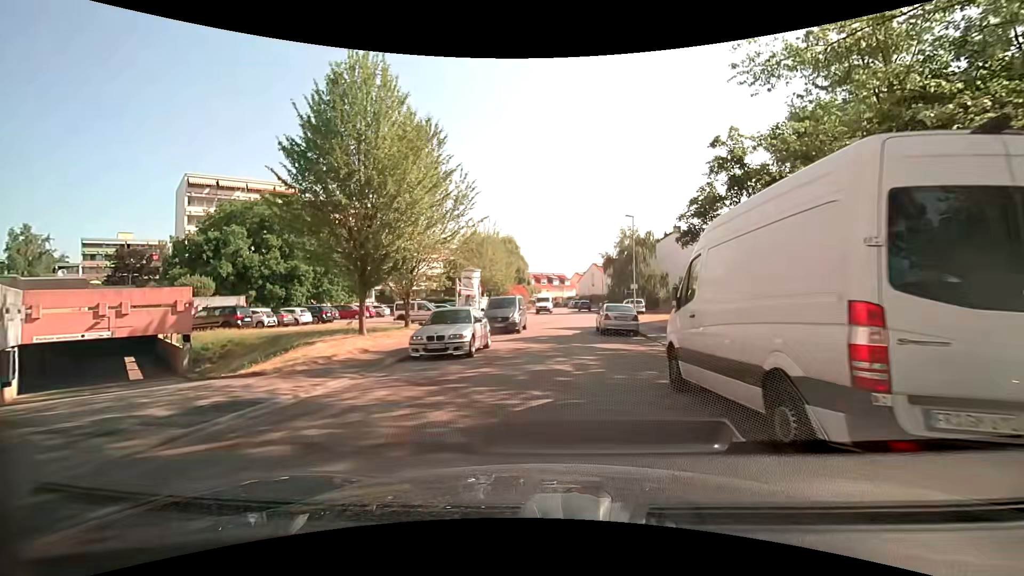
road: residential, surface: asphalt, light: Day
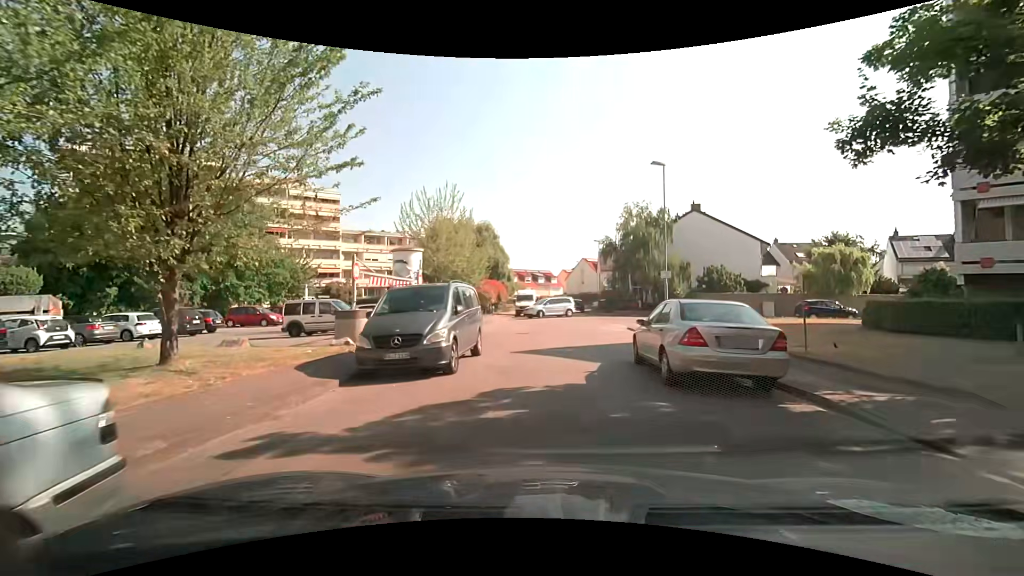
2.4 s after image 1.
(+0.2, +14.2) m; +1°
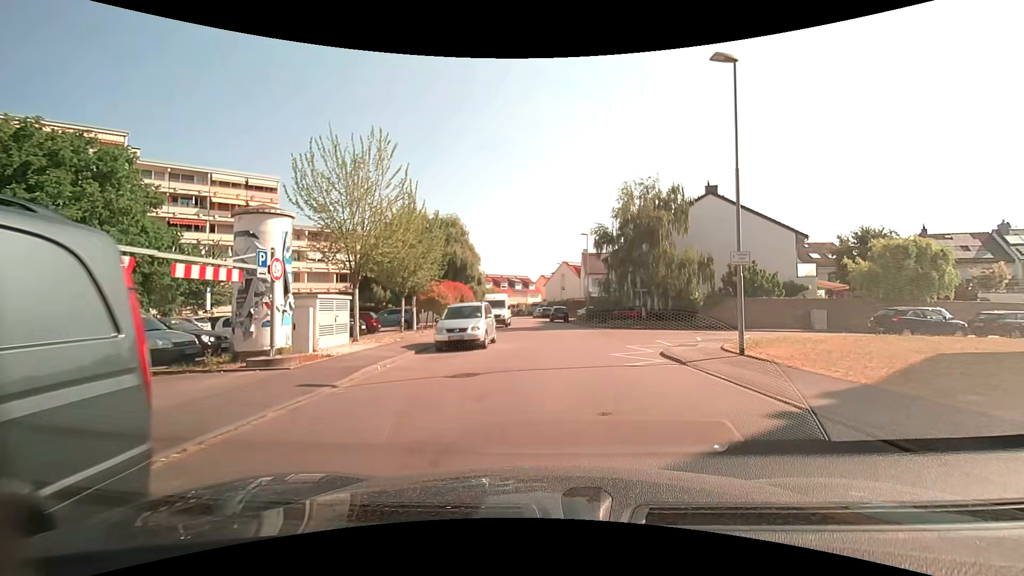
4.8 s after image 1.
(+0.1, +11.2) m; +2°
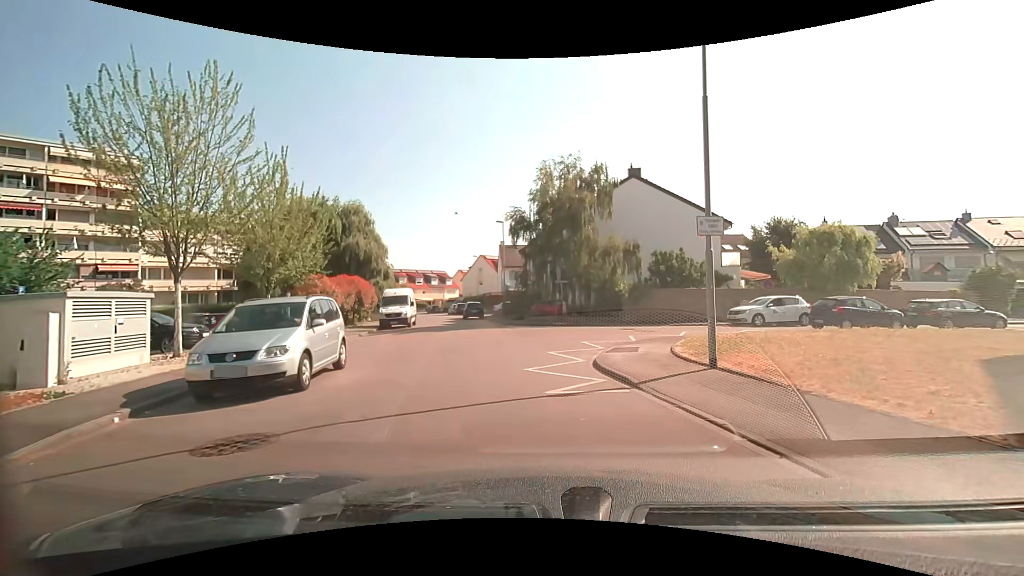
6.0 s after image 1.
(+0.5, +4.8) m; +10°
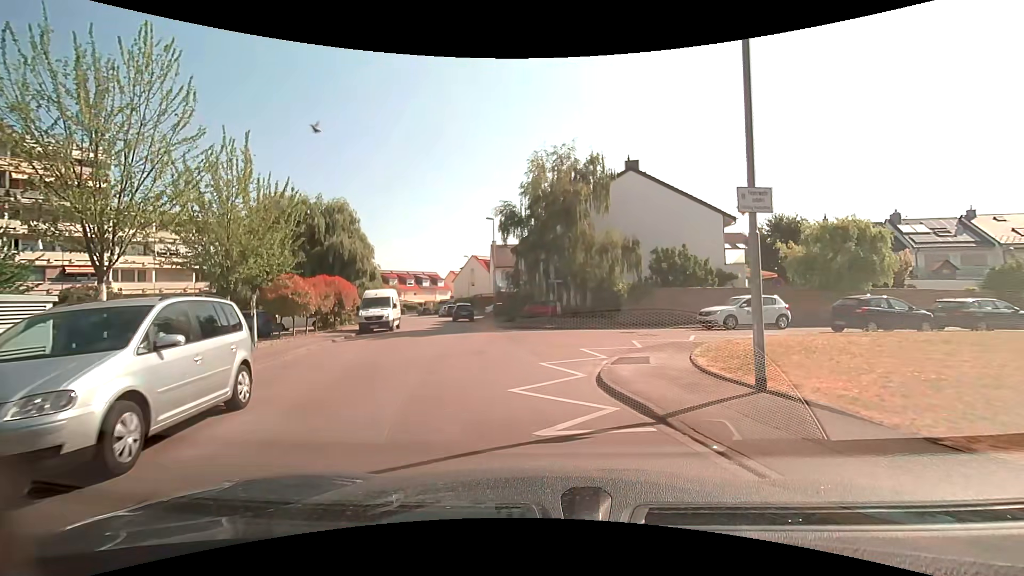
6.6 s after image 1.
(0.0, +2.3) m; 0°
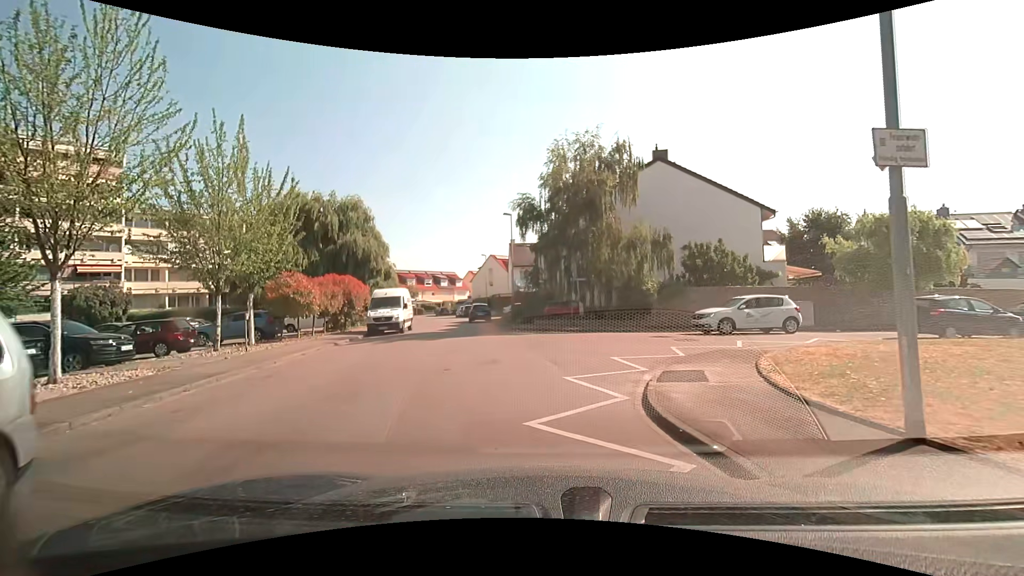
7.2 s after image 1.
(-0.1, +2.1) m; -2°
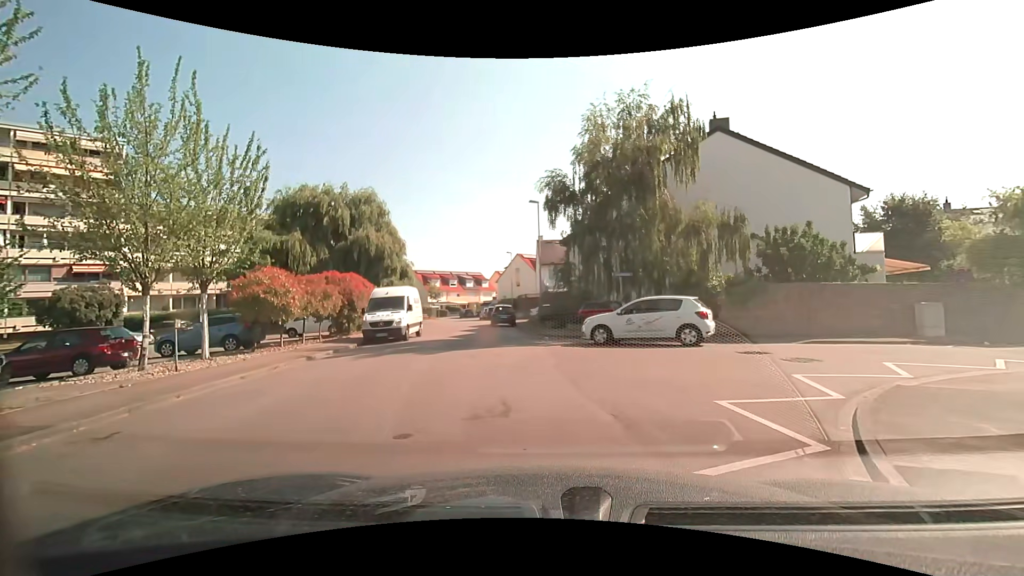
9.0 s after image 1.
(-0.2, +5.0) m; -5°
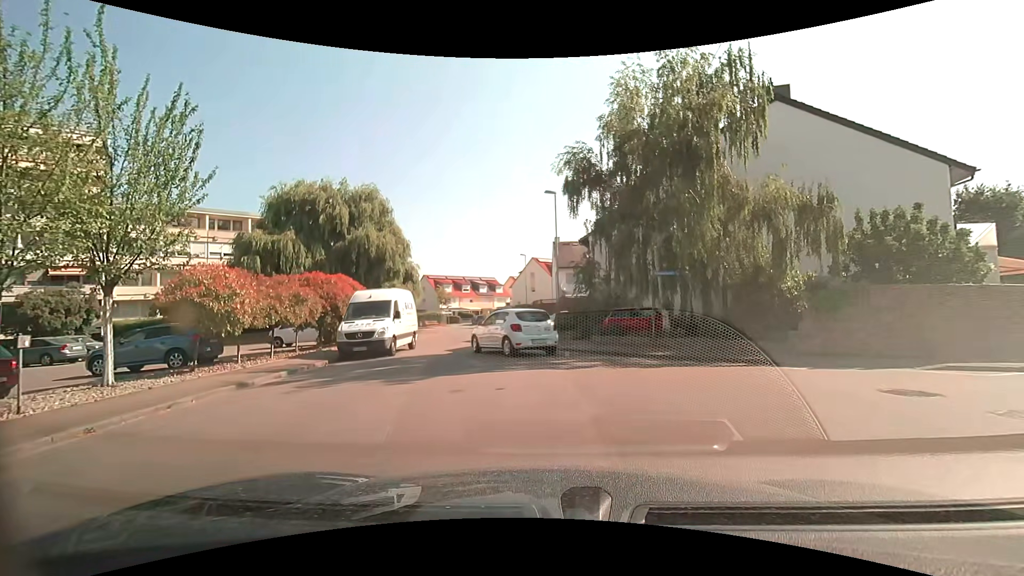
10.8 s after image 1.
(0.0, +4.6) m; -1°
(-1, +10) (-2, +20) (-4, +30) (-5, +40) (-6, +50) (-9, +59) (-16, +66) (-25, +68) (-35, +70) (-45, +73) m
